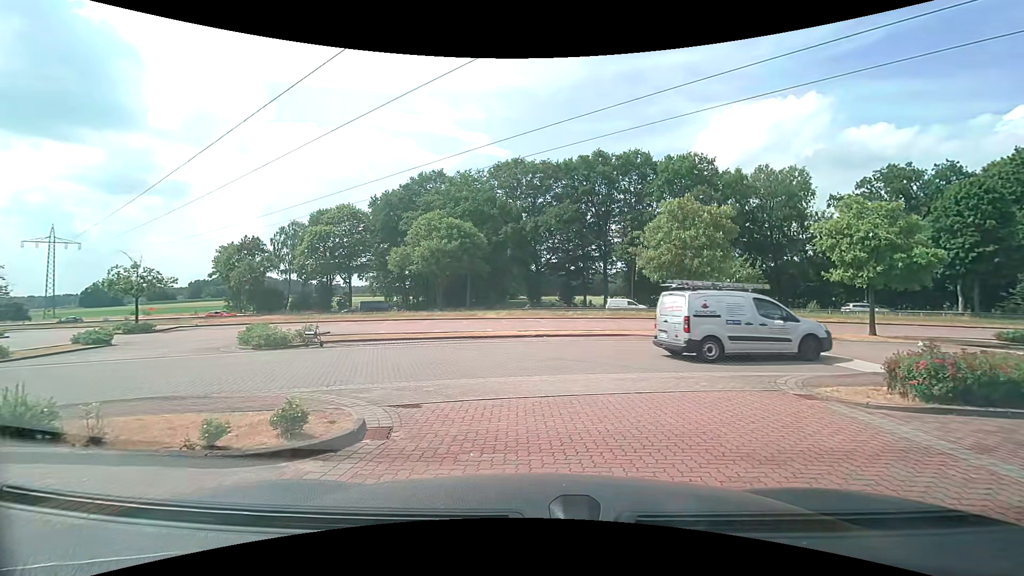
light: Day
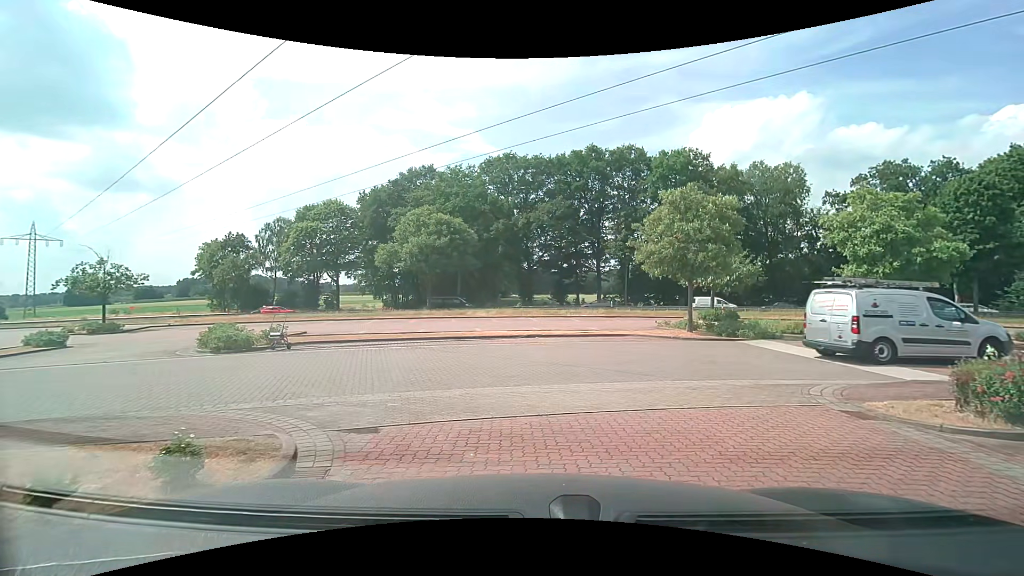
(0.0, +1.5) m; 0°
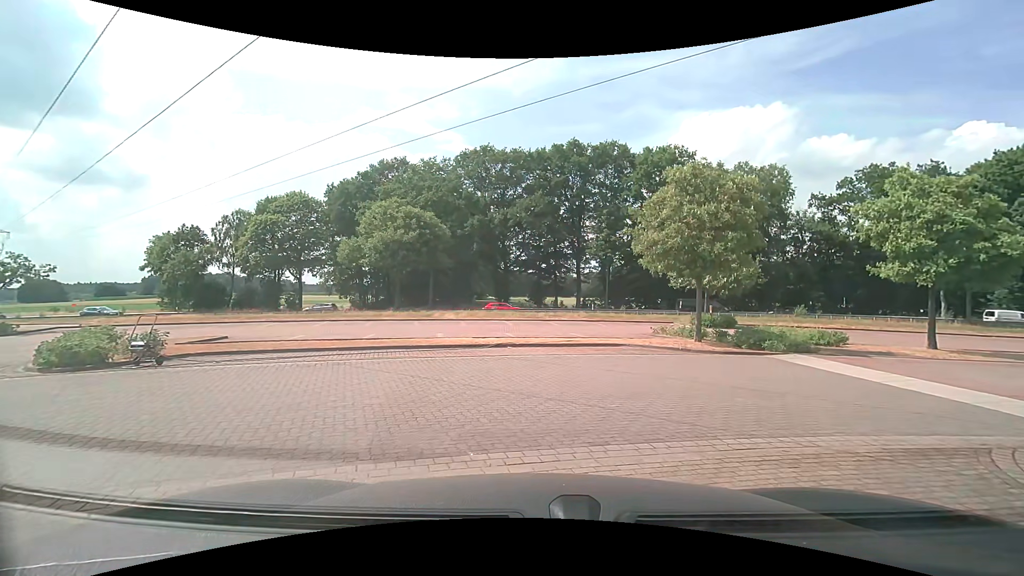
(+0.1, +3.9) m; +3°
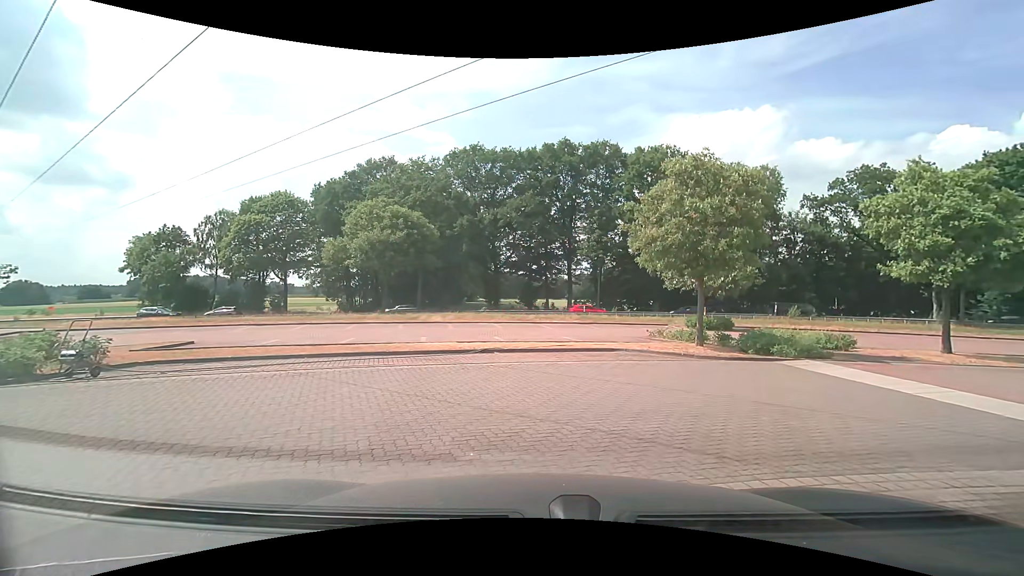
(0.0, +1.2) m; +1°
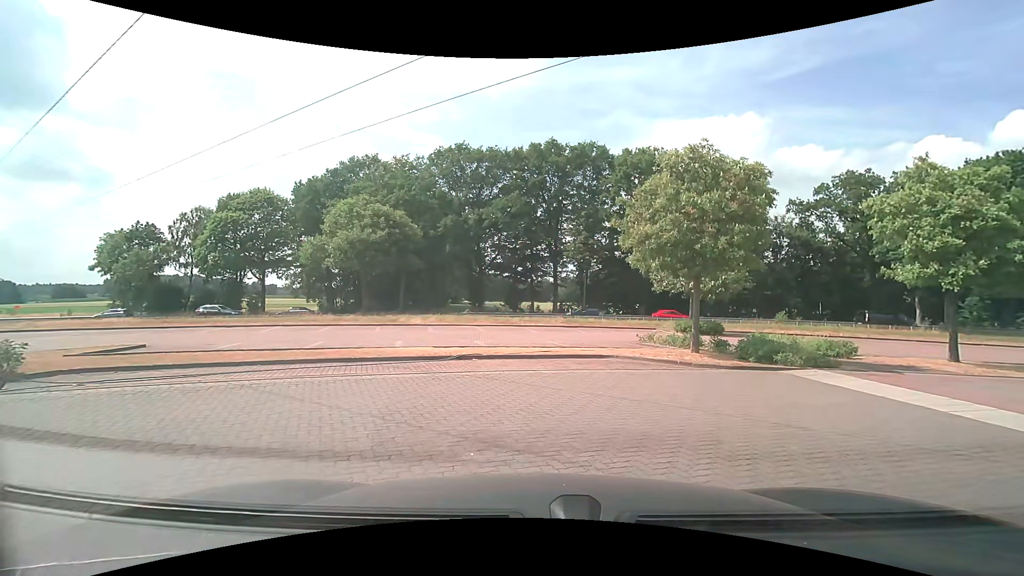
(0.0, +1.2) m; +2°
